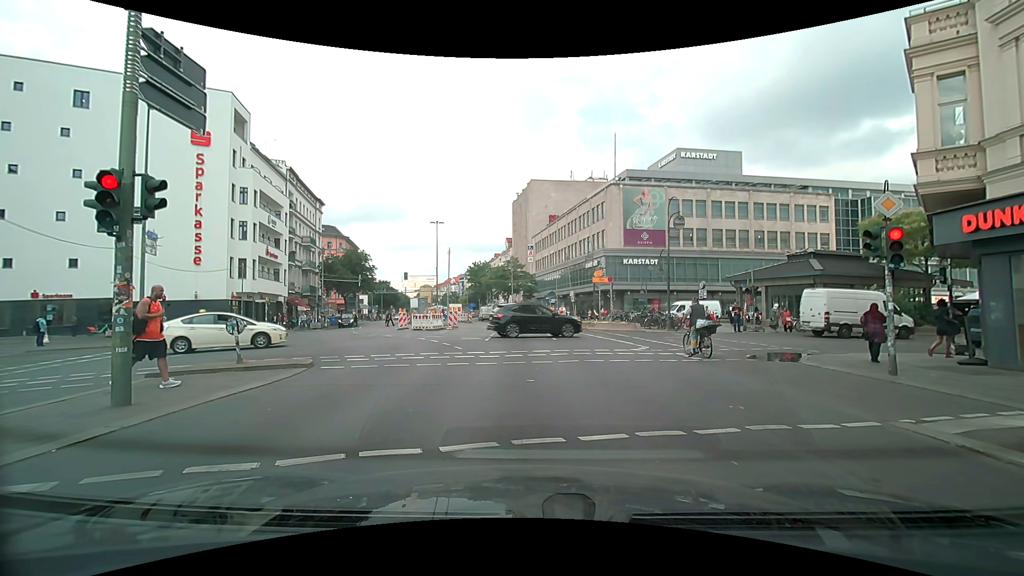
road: secondary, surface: asphalt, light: Day
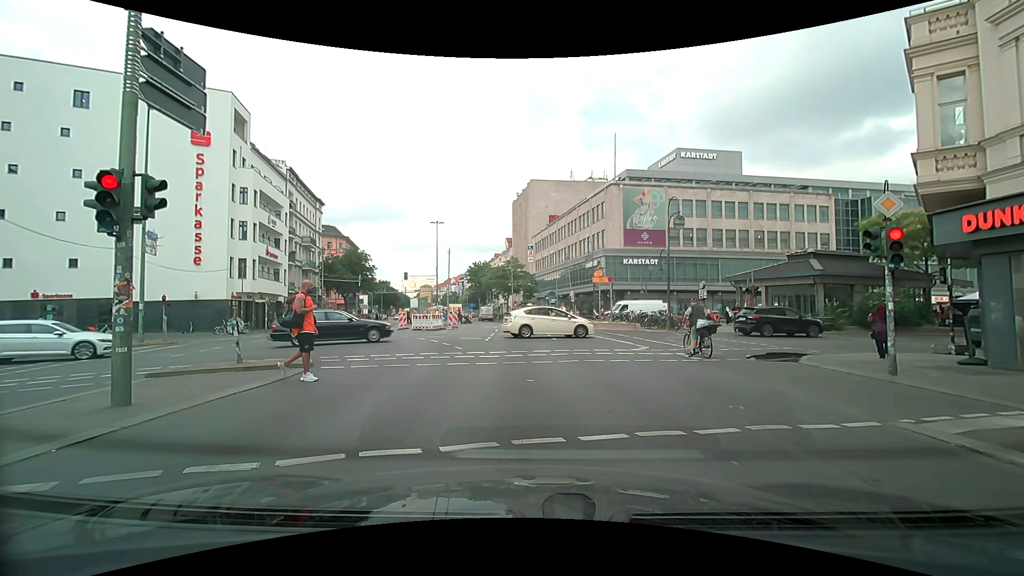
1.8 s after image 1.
(0.0, 0.0) m; 0°
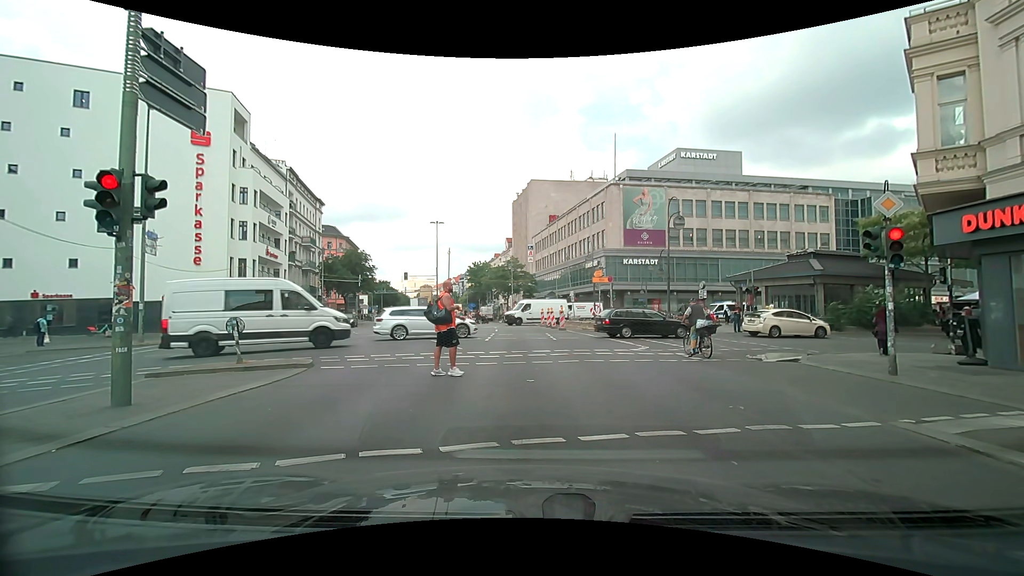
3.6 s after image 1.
(0.0, 0.0) m; 0°
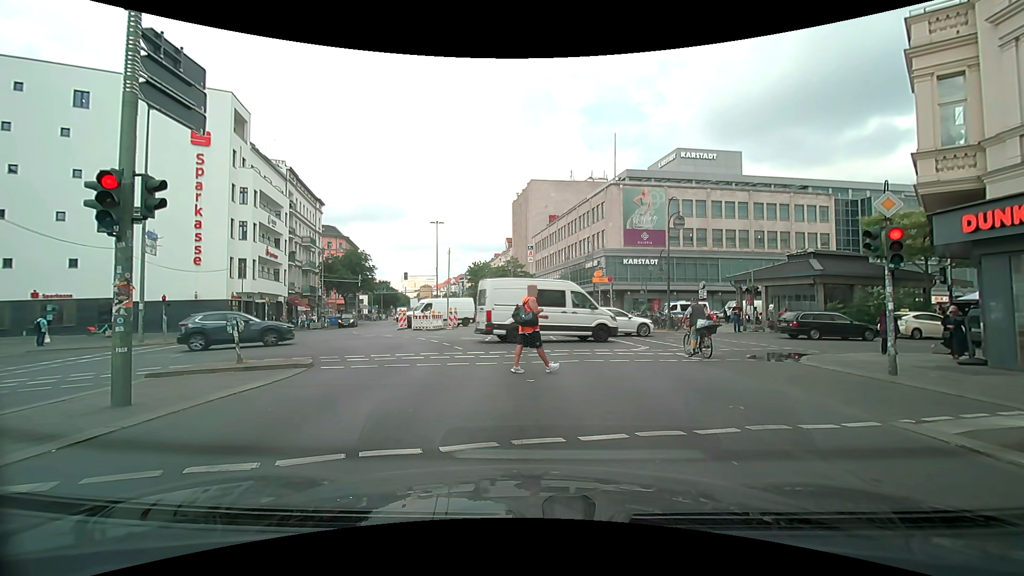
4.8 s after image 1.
(0.0, 0.0) m; 0°
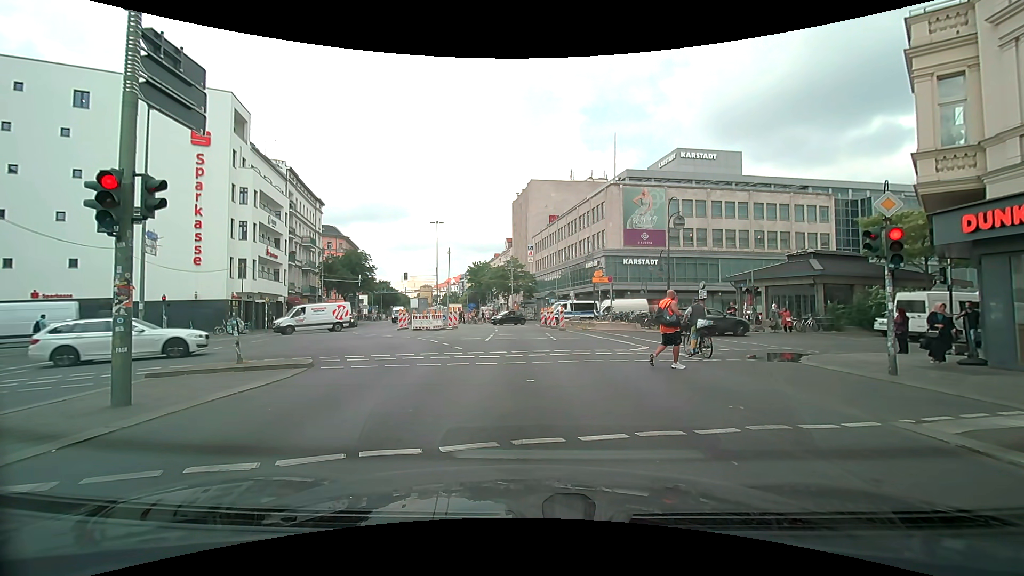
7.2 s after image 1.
(0.0, 0.0) m; 0°
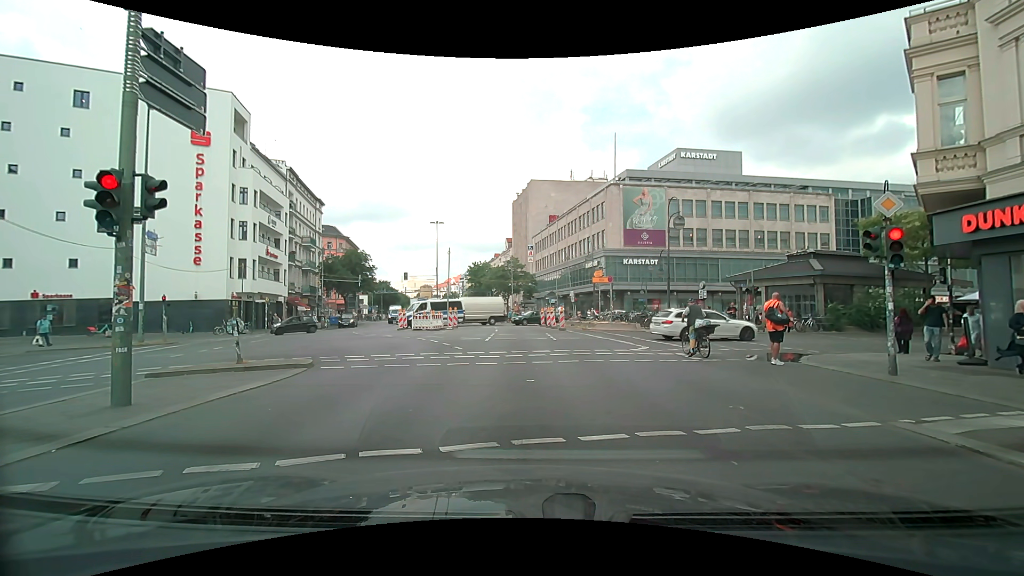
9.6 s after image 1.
(0.0, 0.0) m; 0°
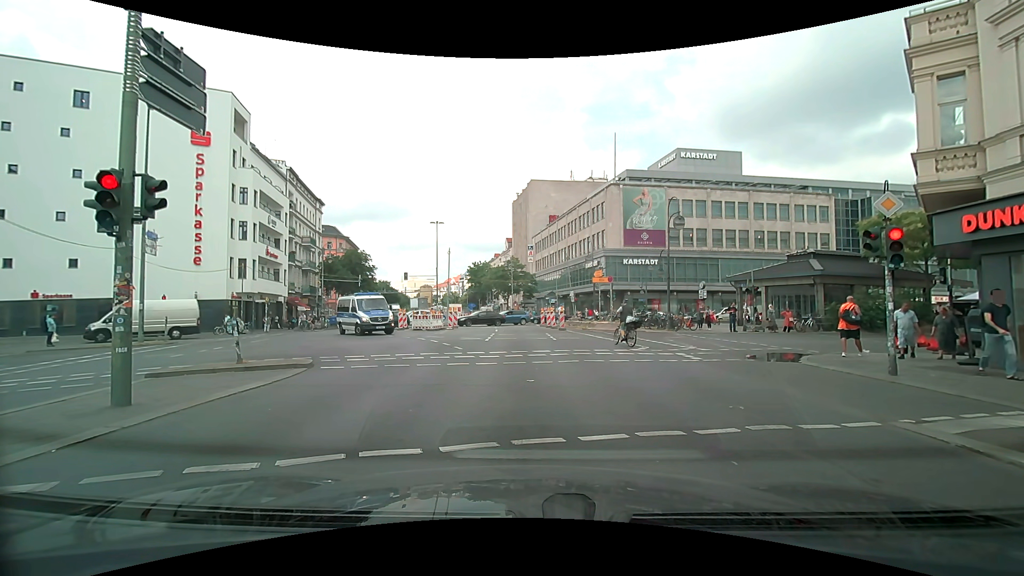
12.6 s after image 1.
(0.0, 0.0) m; 0°
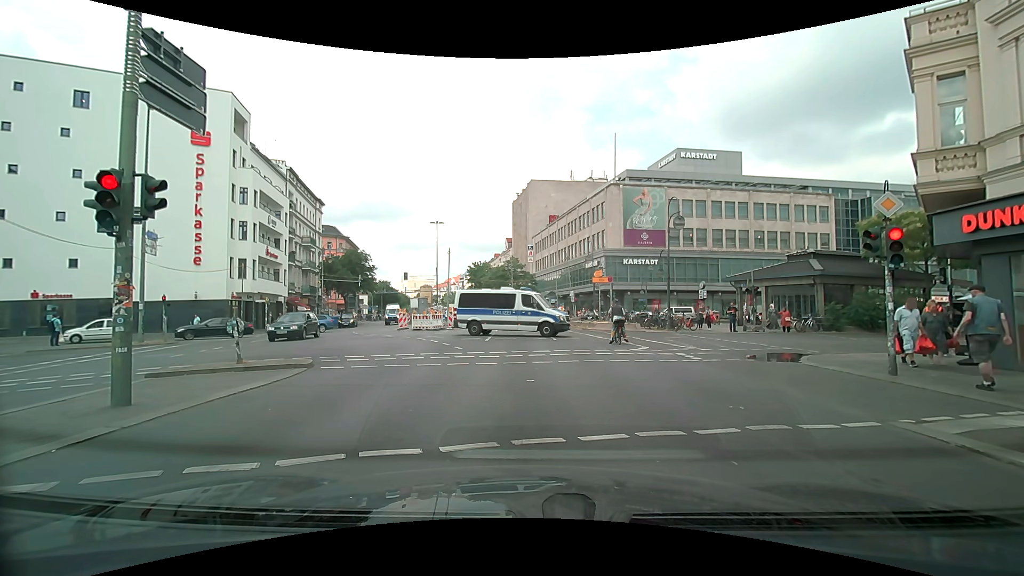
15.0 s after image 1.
(0.0, 0.0) m; 0°
